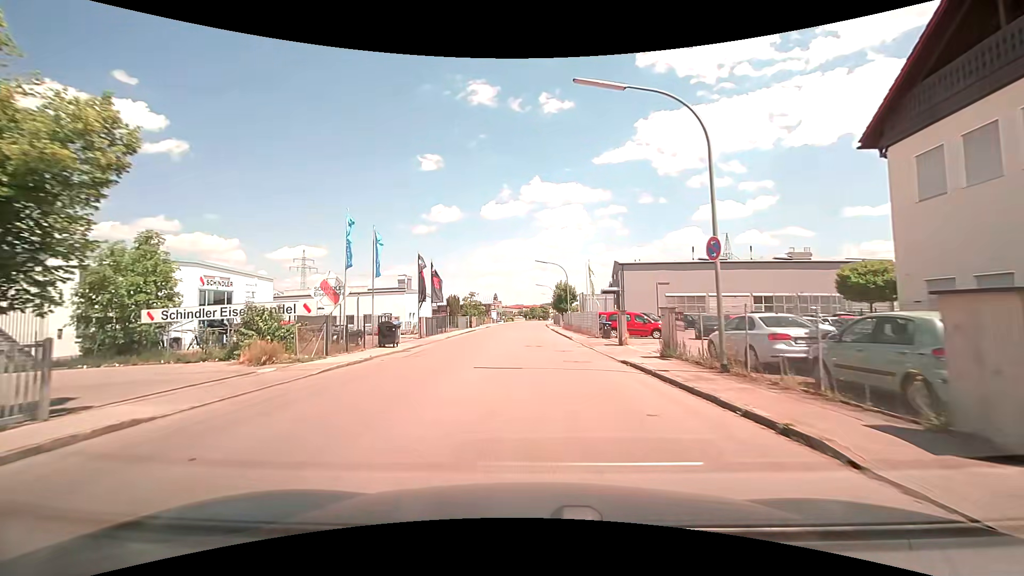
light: Day
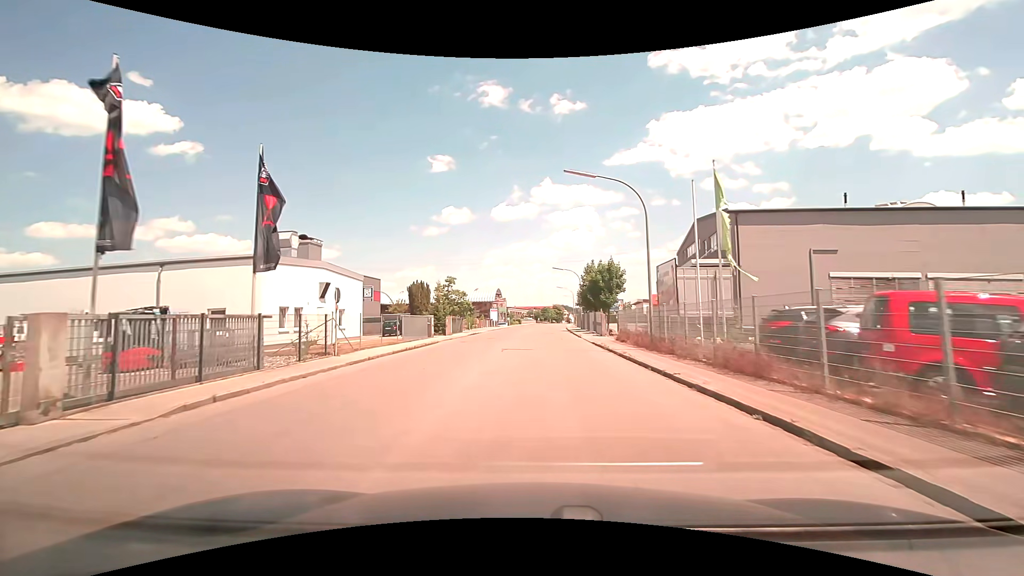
(-0.6, +31.8) m; -1°
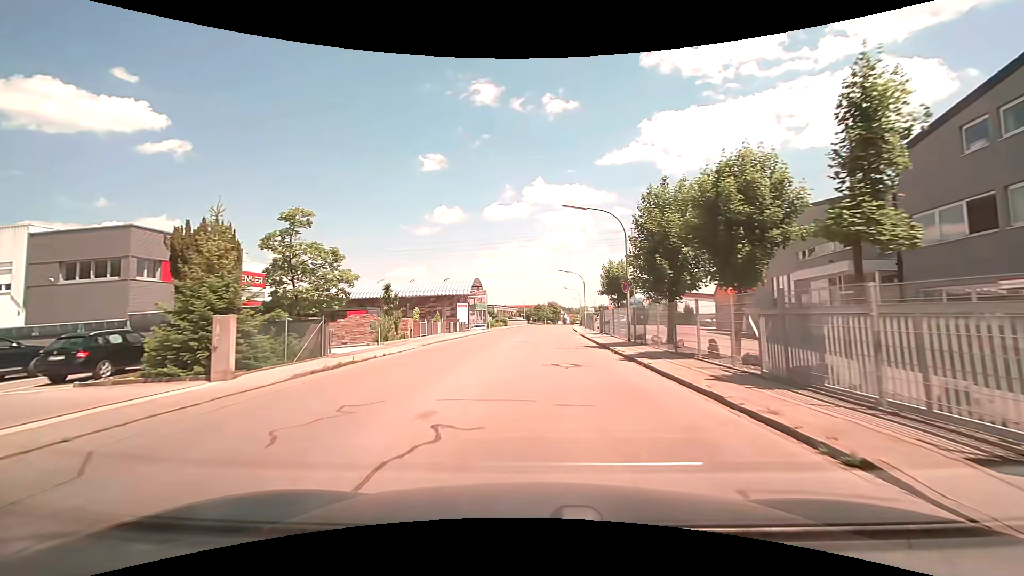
(+0.4, +32.3) m; +1°
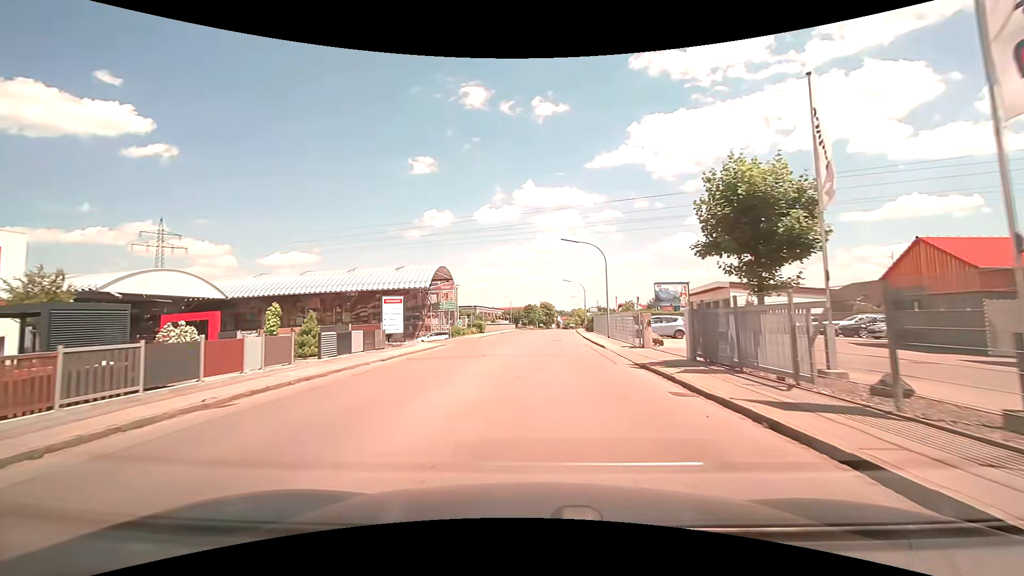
(+0.4, +25.6) m; +1°
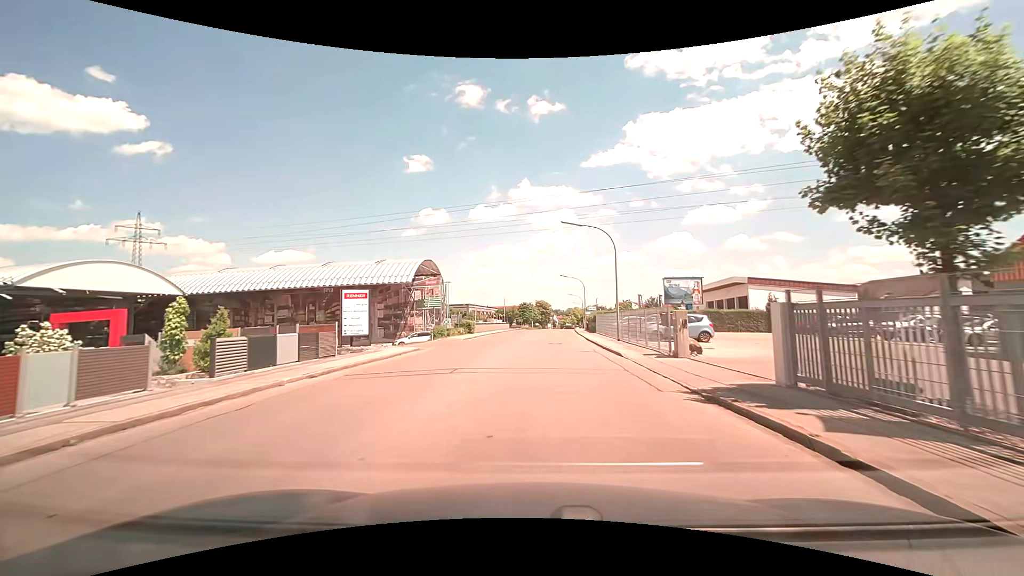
(0.0, +6.1) m; 0°
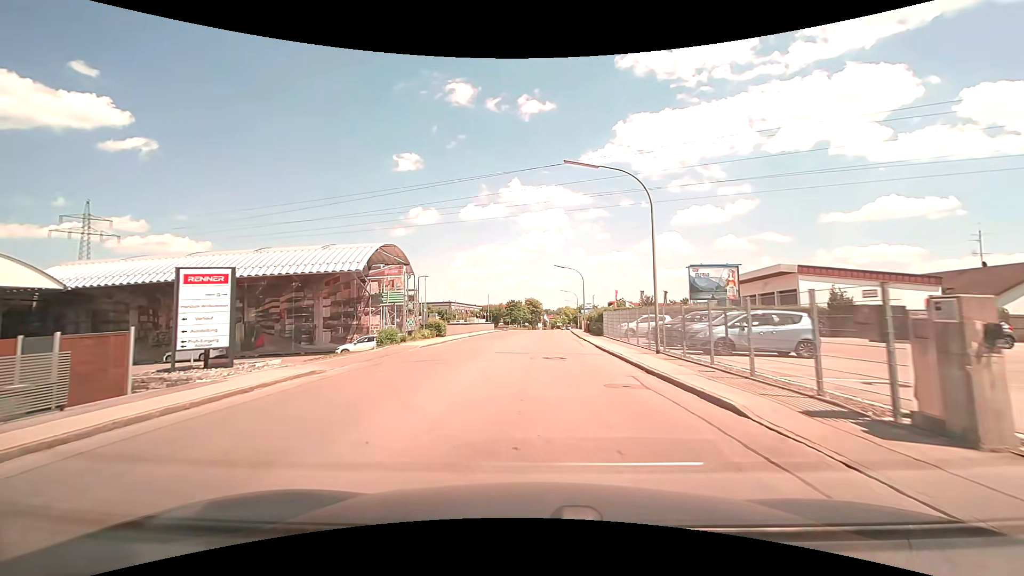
(+0.1, +11.5) m; +2°
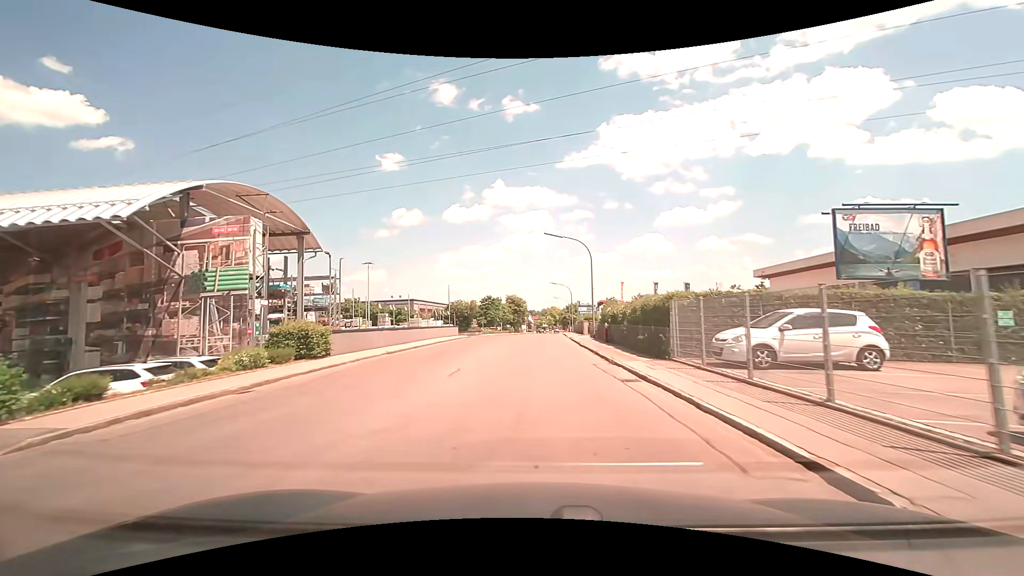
(+0.3, +21.2) m; +2°
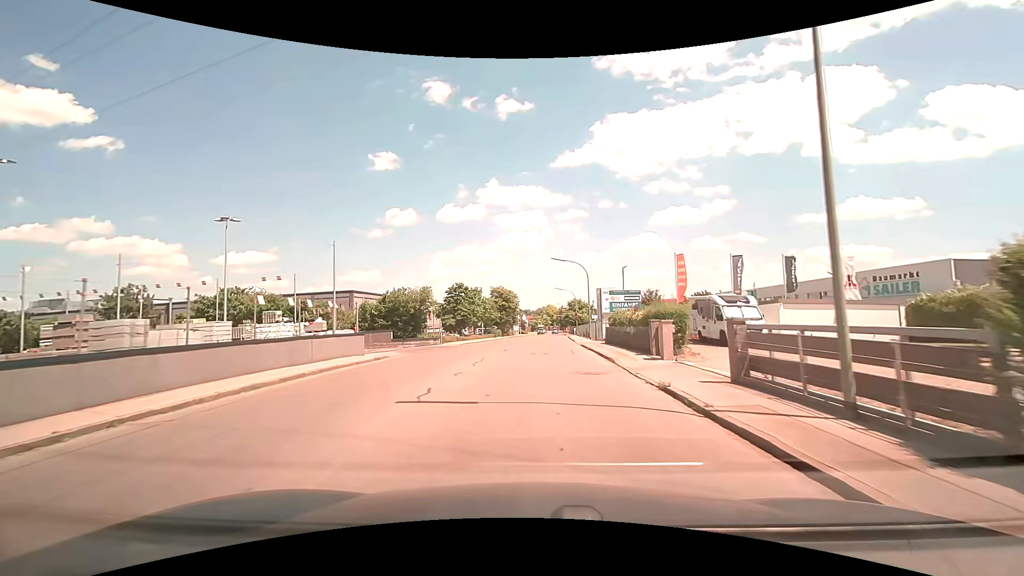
(+0.1, +28.0) m; +1°
(0, +10) (0, +20) (0, +30) (+1, +40) (+1, +50) (+2, +60) (+2, +70) (+2, +80) (+3, +90) (+3, +100) m
